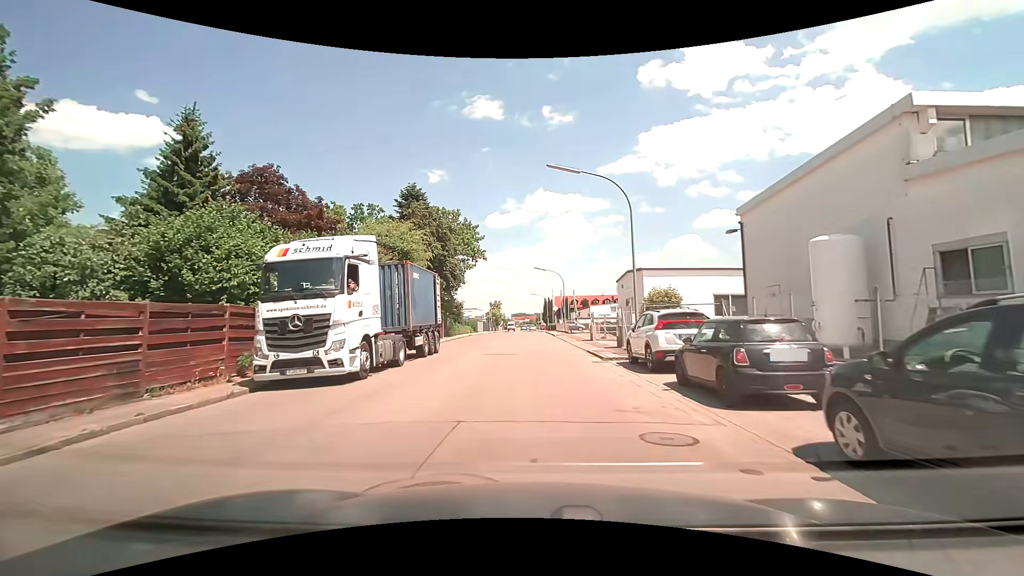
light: Day
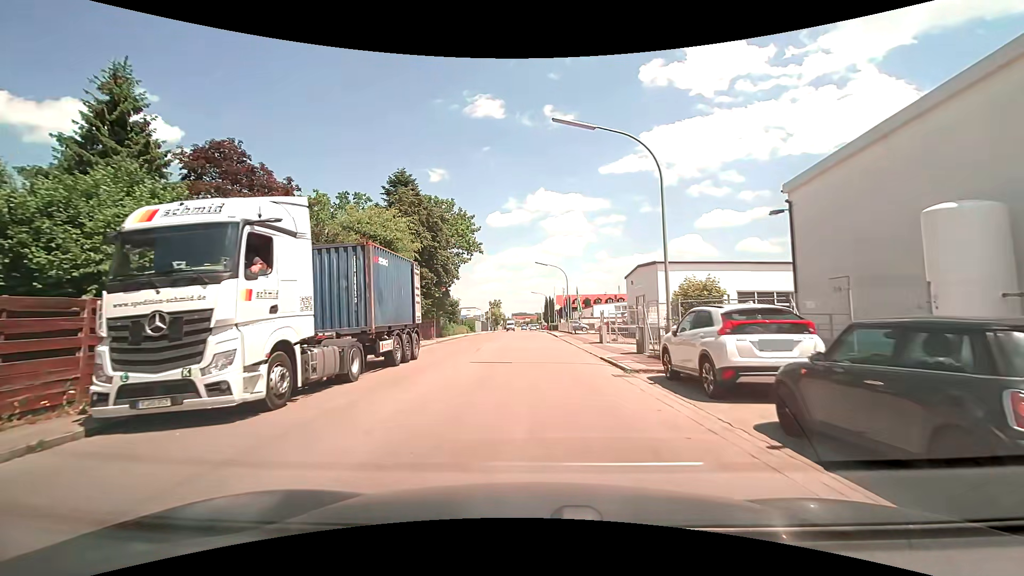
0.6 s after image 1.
(0.0, +4.5) m; 0°
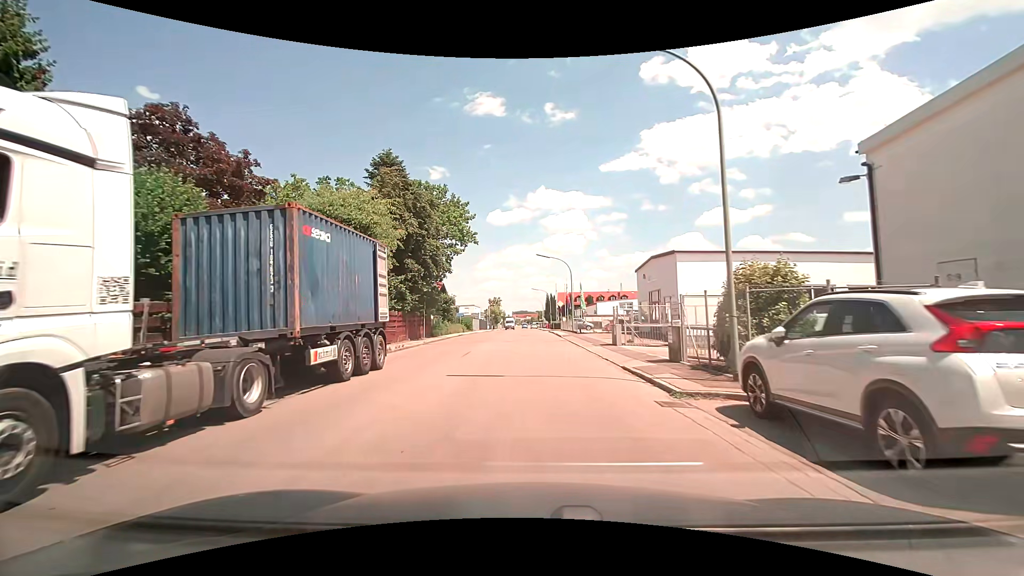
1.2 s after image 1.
(0.0, +4.6) m; +1°
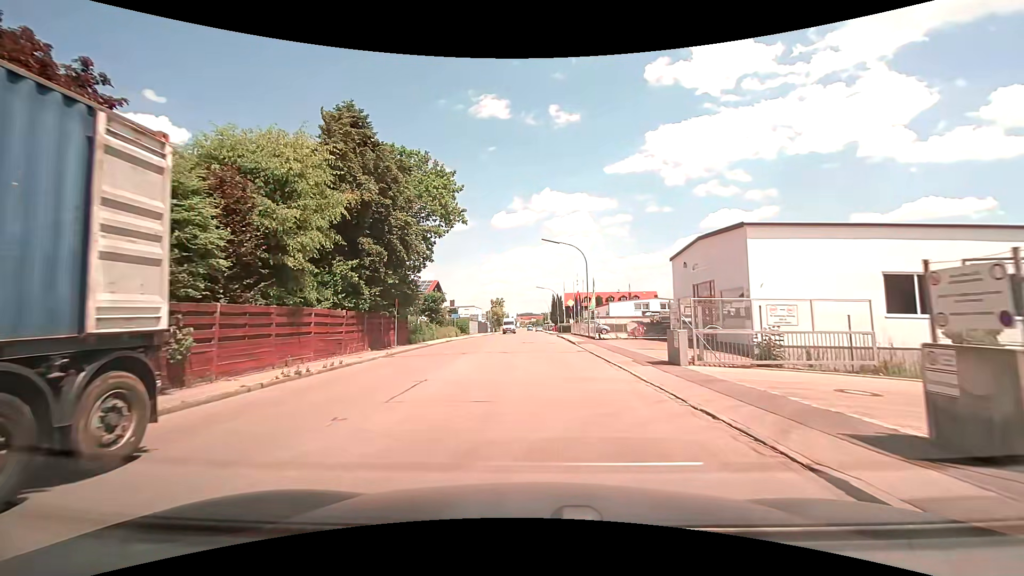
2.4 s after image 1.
(-0.1, +9.6) m; -1°
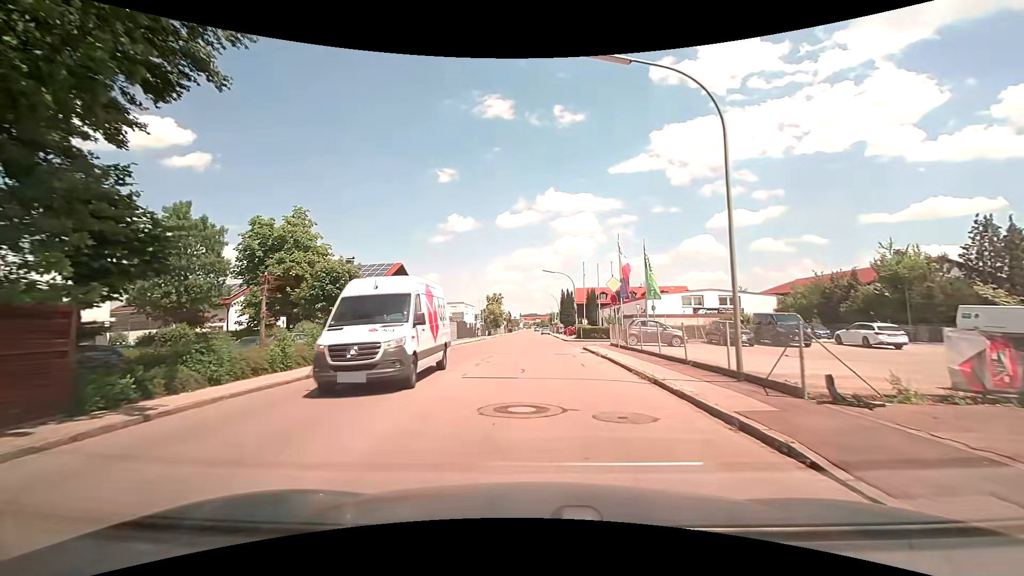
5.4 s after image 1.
(-0.2, +25.3) m; -1°
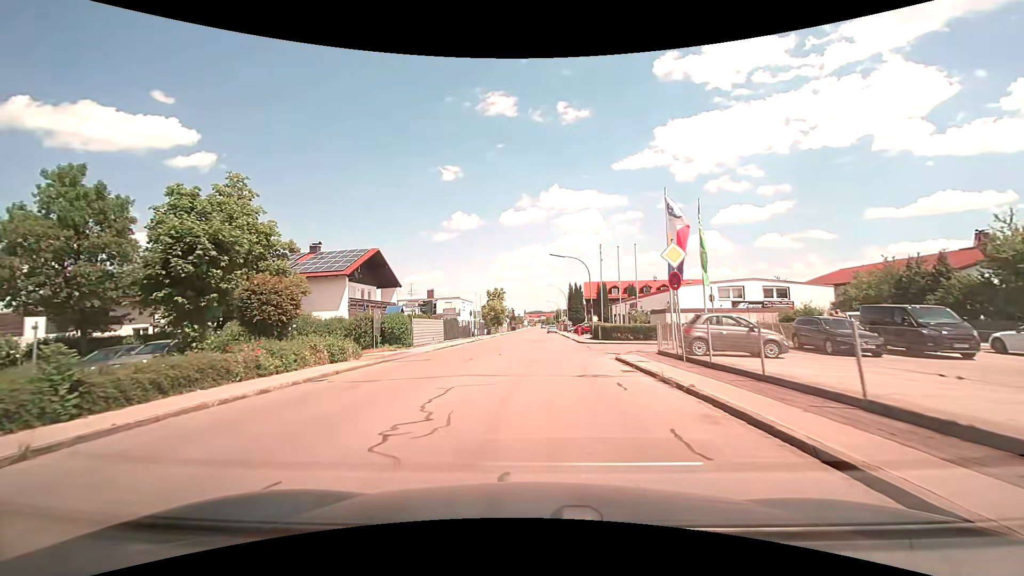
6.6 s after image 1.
(-0.1, +10.4) m; 0°
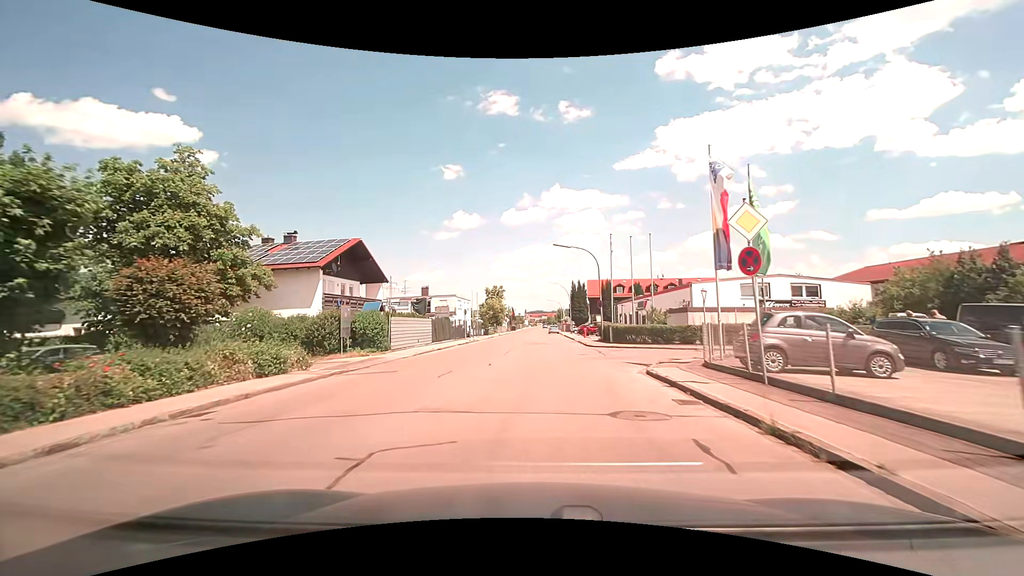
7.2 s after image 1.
(-0.1, +5.2) m; -1°
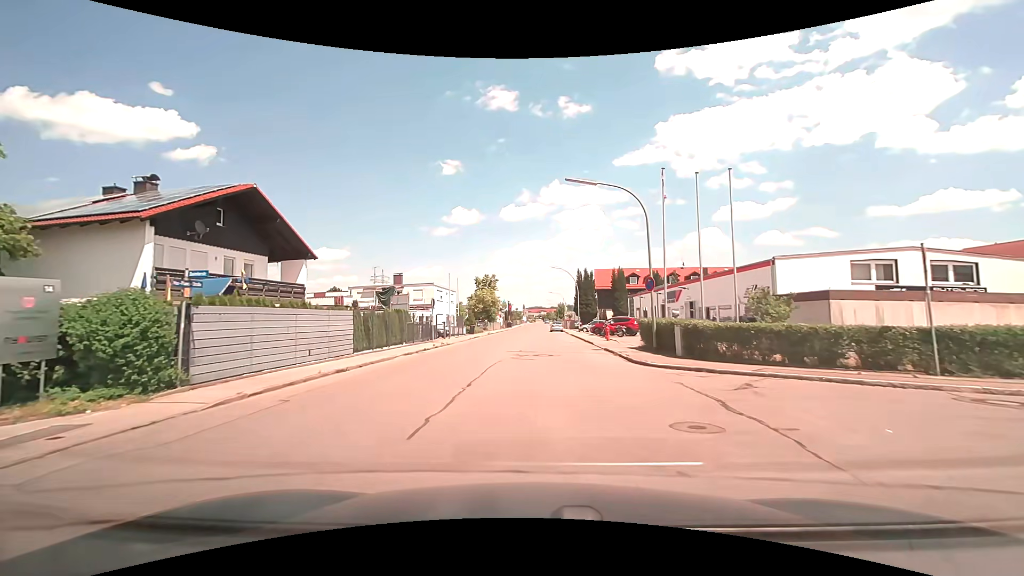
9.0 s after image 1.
(+0.1, +16.0) m; 0°
(0, +10) (0, +20) (0, +30) (0, +40) (0, +50) (0, +60) (0, +70) (+1, +80) (+1, +90) (+1, +100) m
